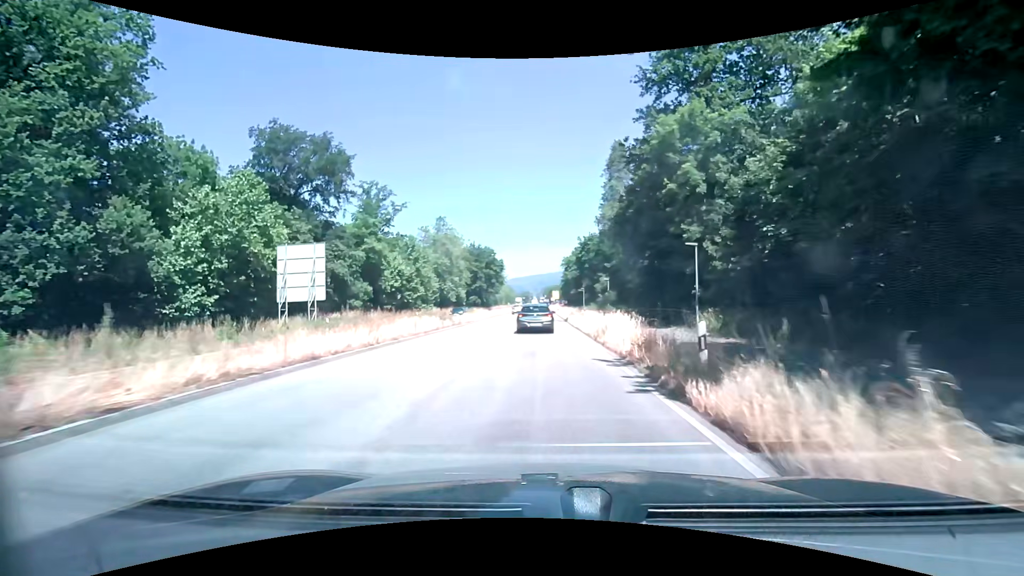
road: primary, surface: asphalt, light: Day
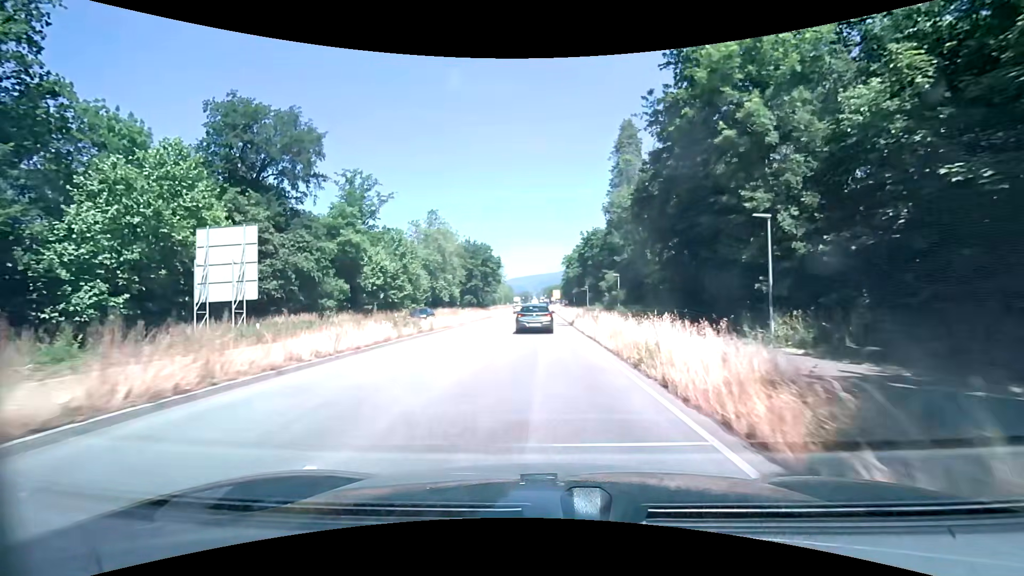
(0.0, +8.3) m; 0°
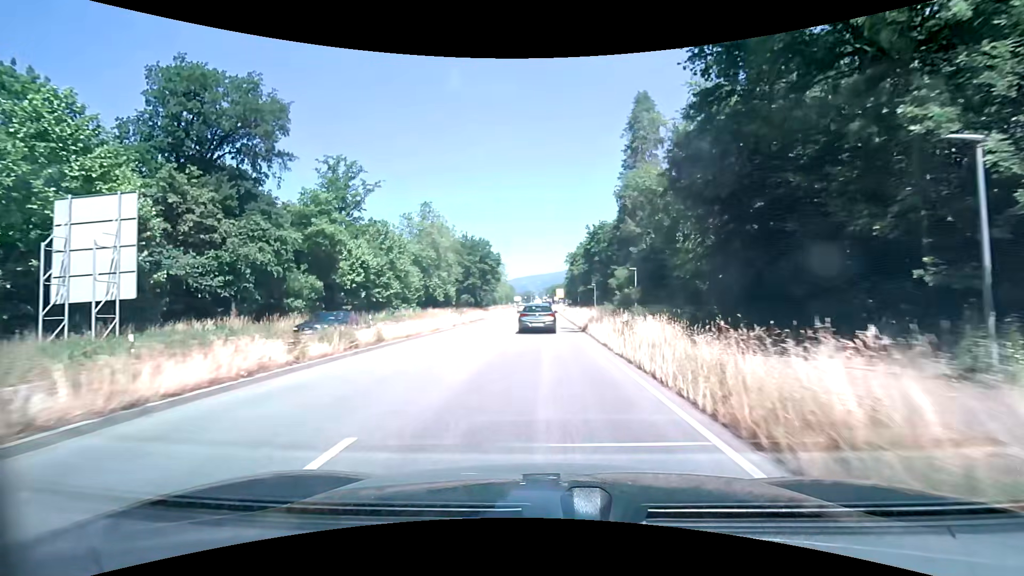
(-0.1, +8.3) m; 0°
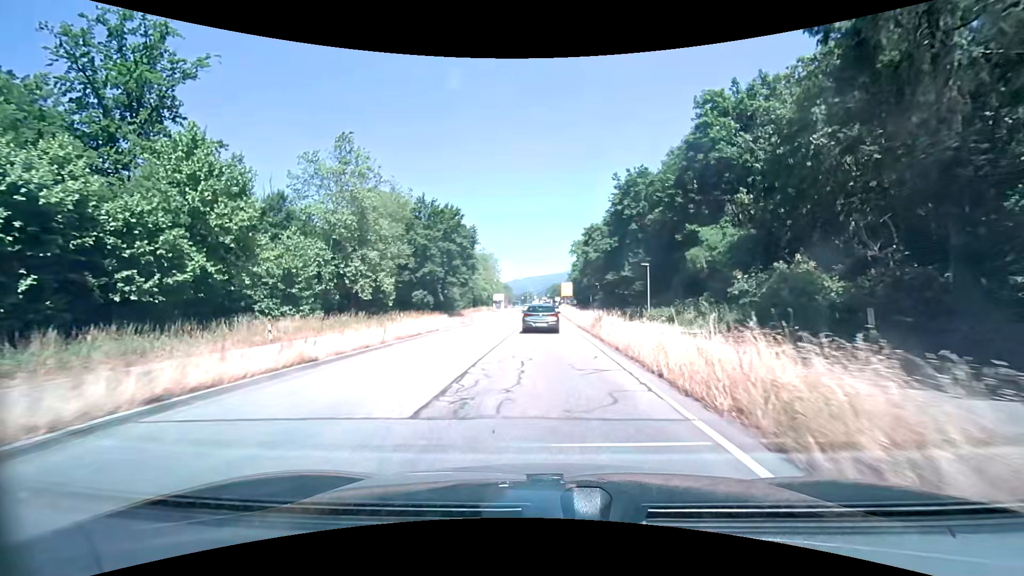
(-0.1, +40.8) m; 0°
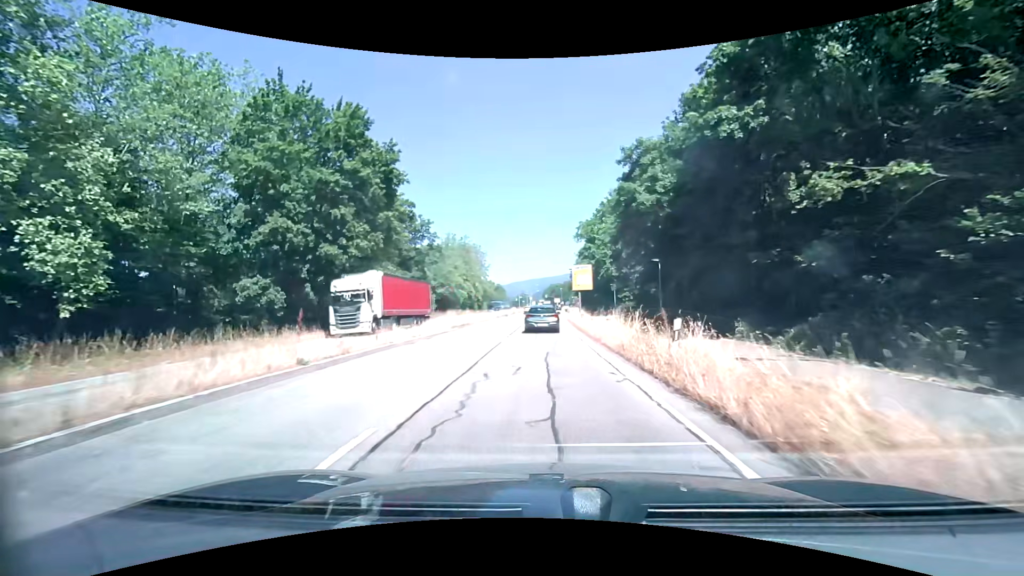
(+0.1, +40.0) m; 0°
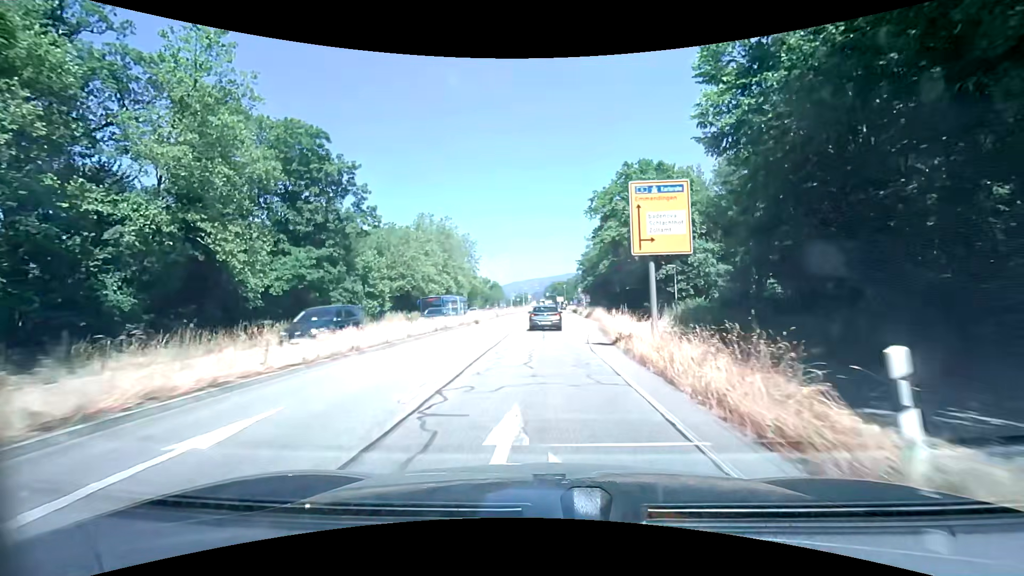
(0.0, +31.5) m; 0°
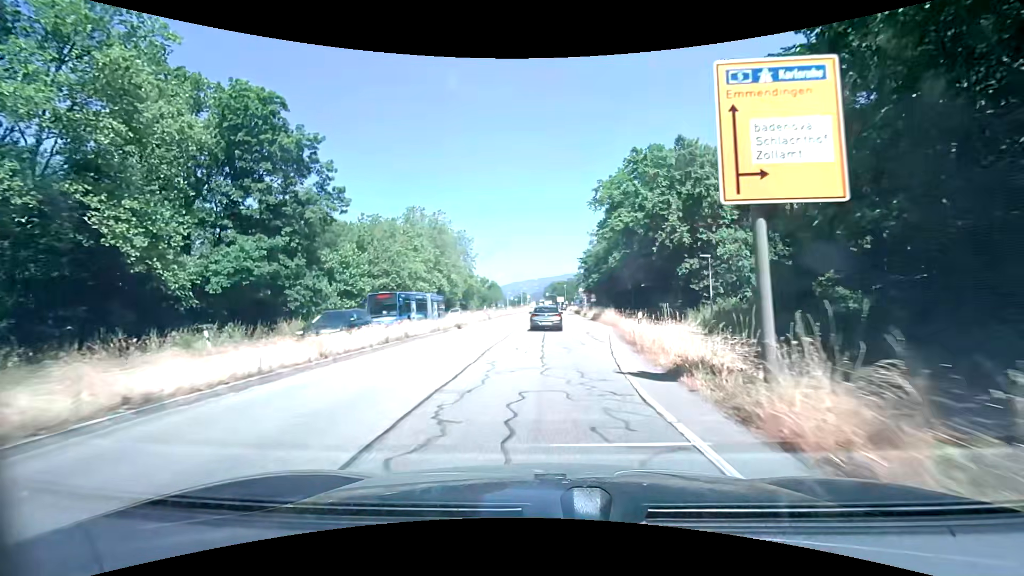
(+0.1, +7.9) m; +1°
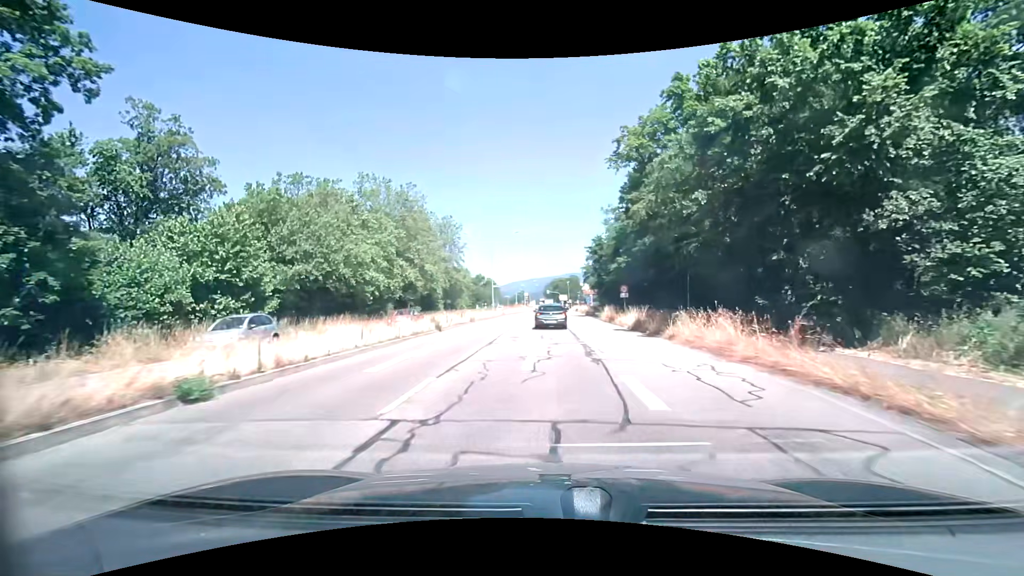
(-0.2, +23.7) m; -1°
(0, +10) (0, +20) (0, +30) (0, +40) (0, +50) (+1, +60) (+1, +70) (+1, +80) (+2, +90) (+2, +100) m
